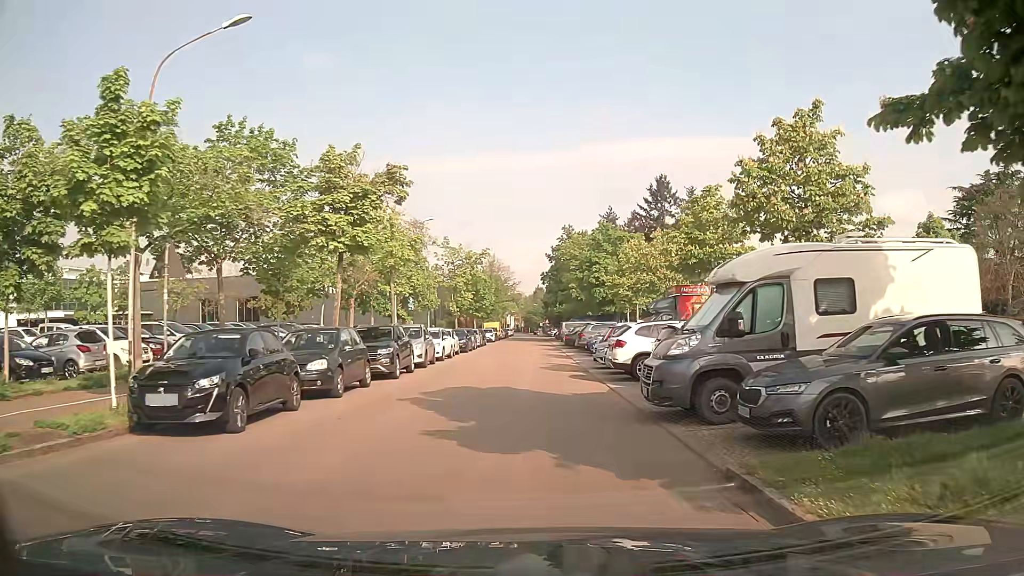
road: residential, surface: asphalt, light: Day
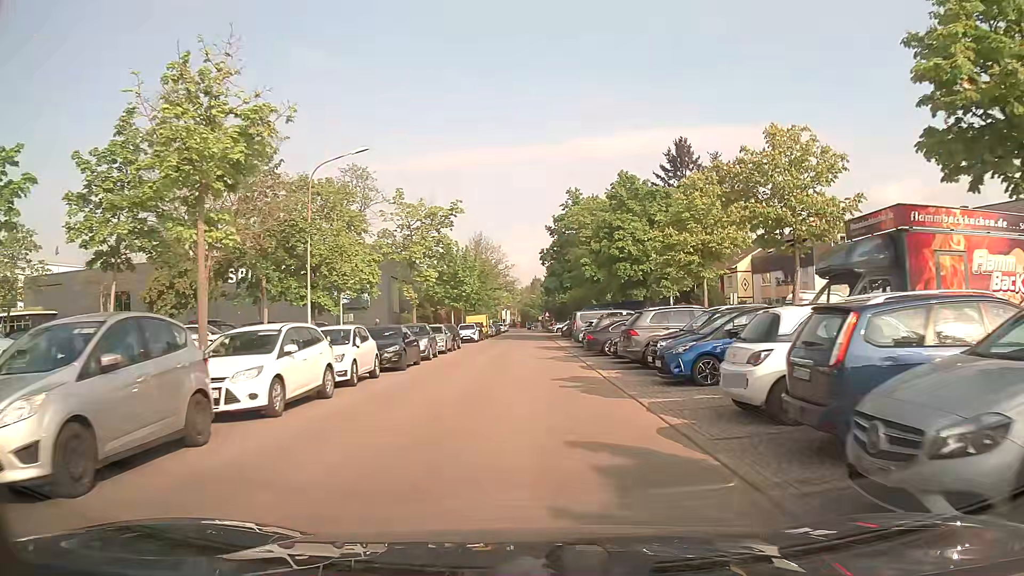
(0.0, +19.8) m; +1°
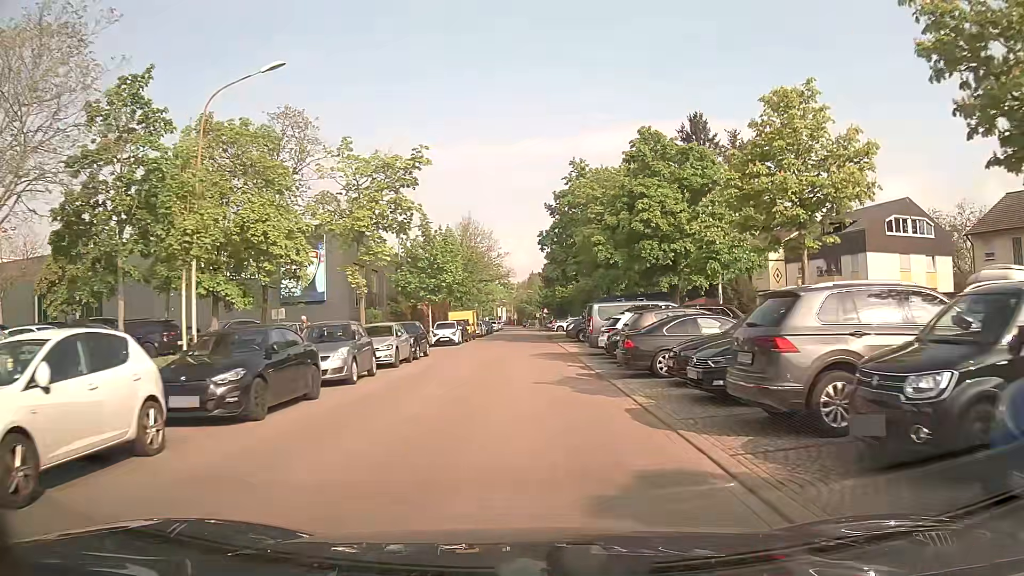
(-0.1, +11.3) m; 0°
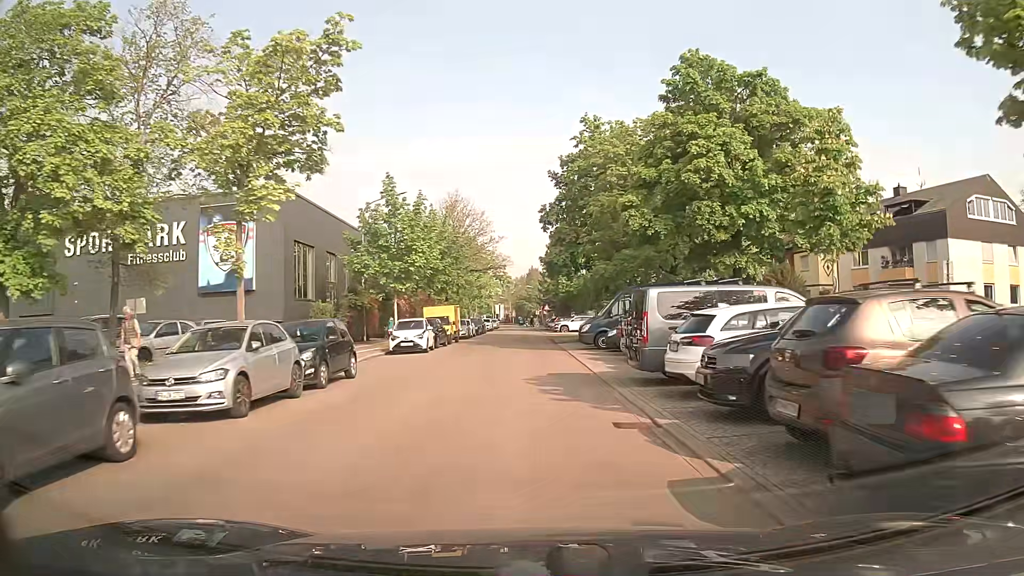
(-0.2, +11.7) m; -1°
